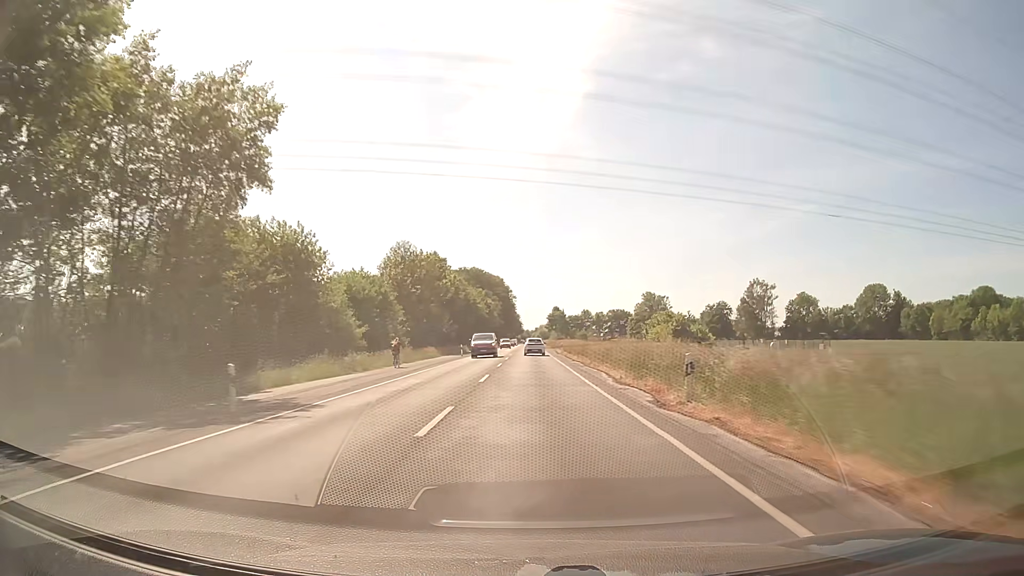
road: secondary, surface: asphalt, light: Day
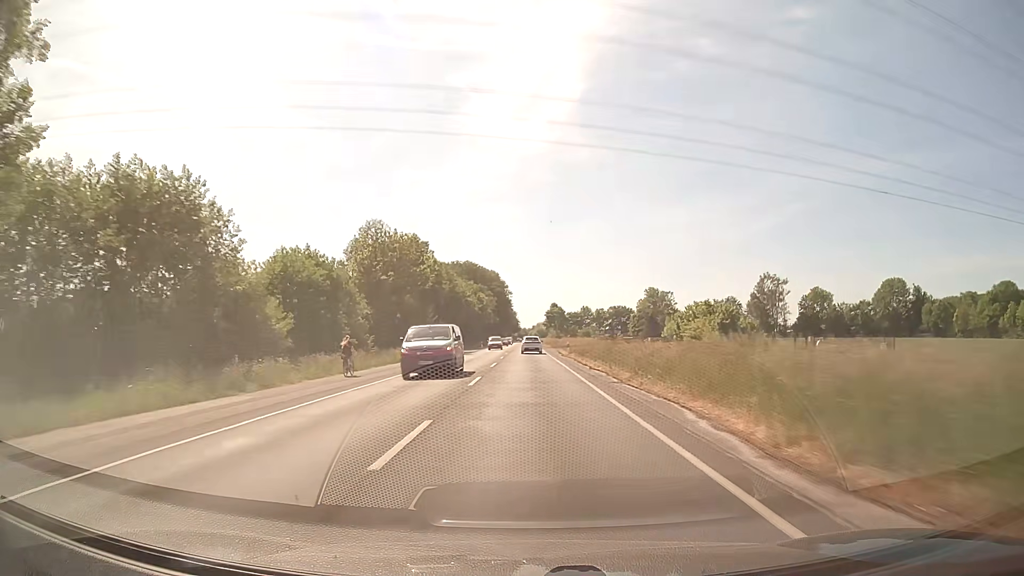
(0.0, +14.5) m; 0°
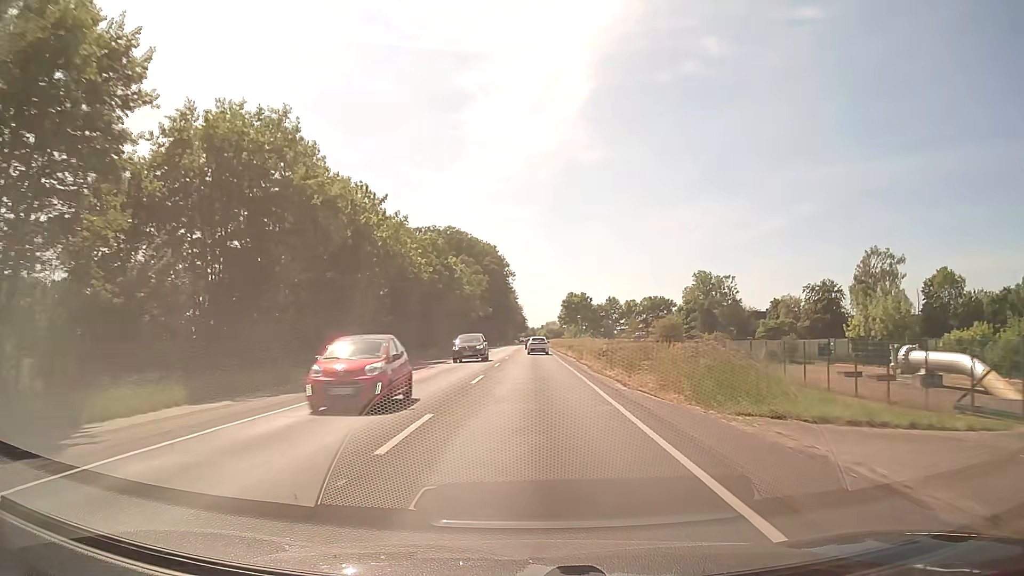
(-0.1, +71.3) m; -1°
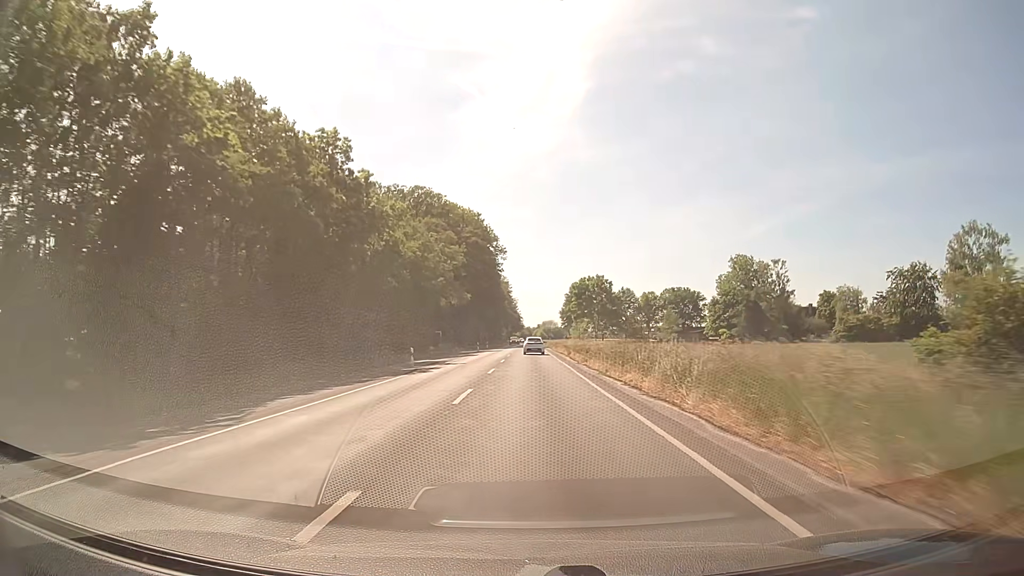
(0.0, +42.0) m; 0°
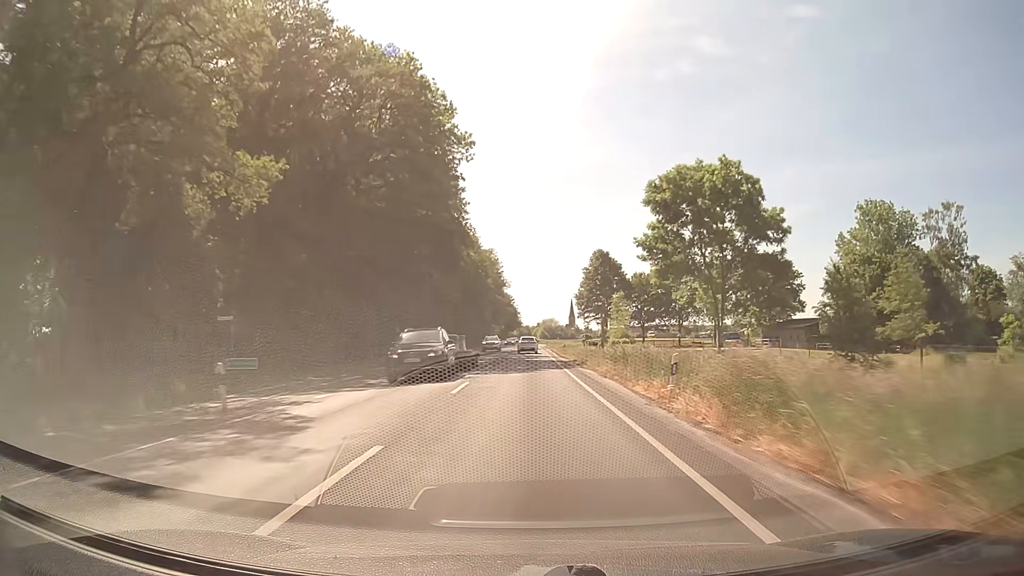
(+0.3, +69.9) m; 0°
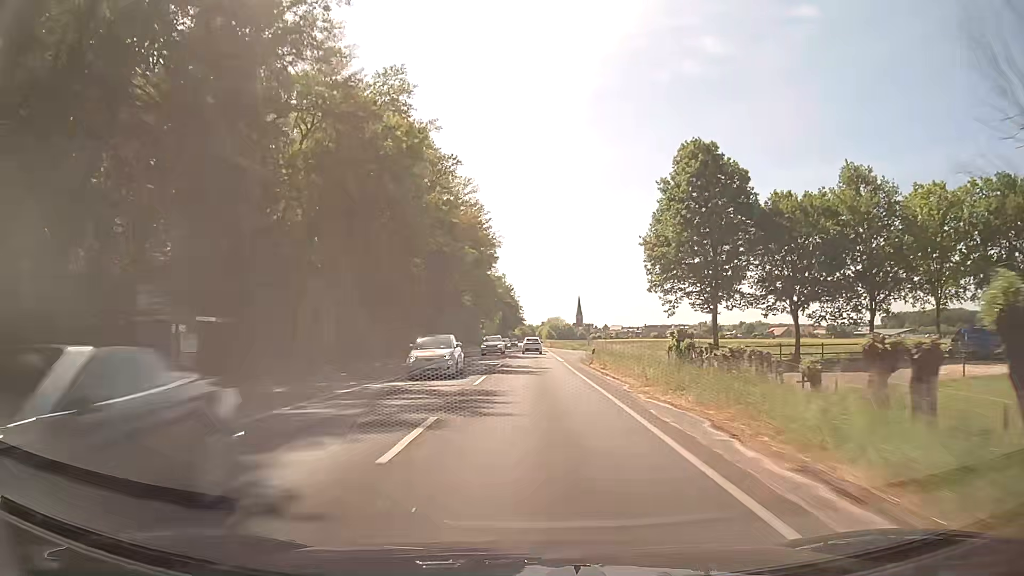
(0.0, +69.2) m; 0°
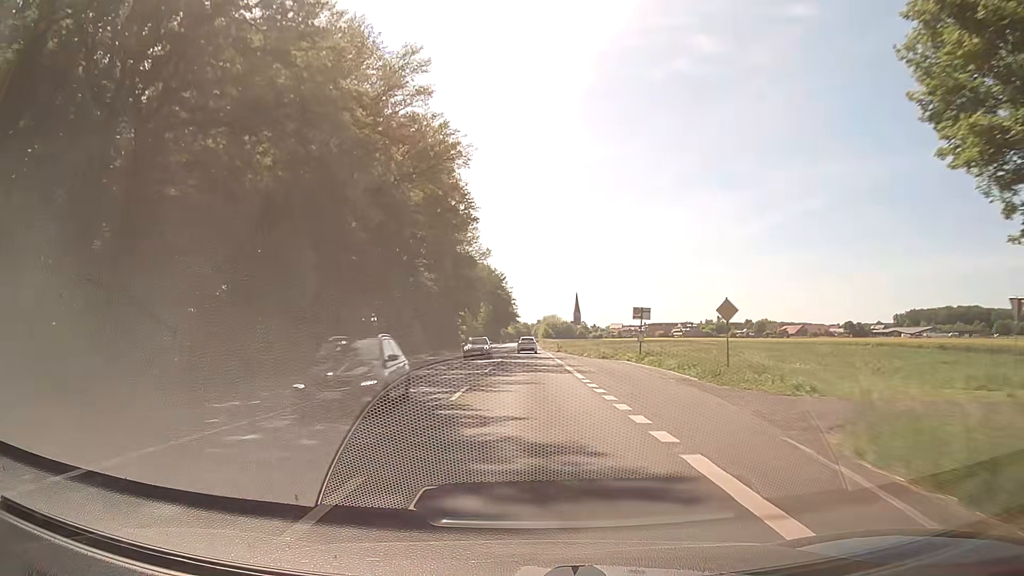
(+0.1, +40.8) m; 0°
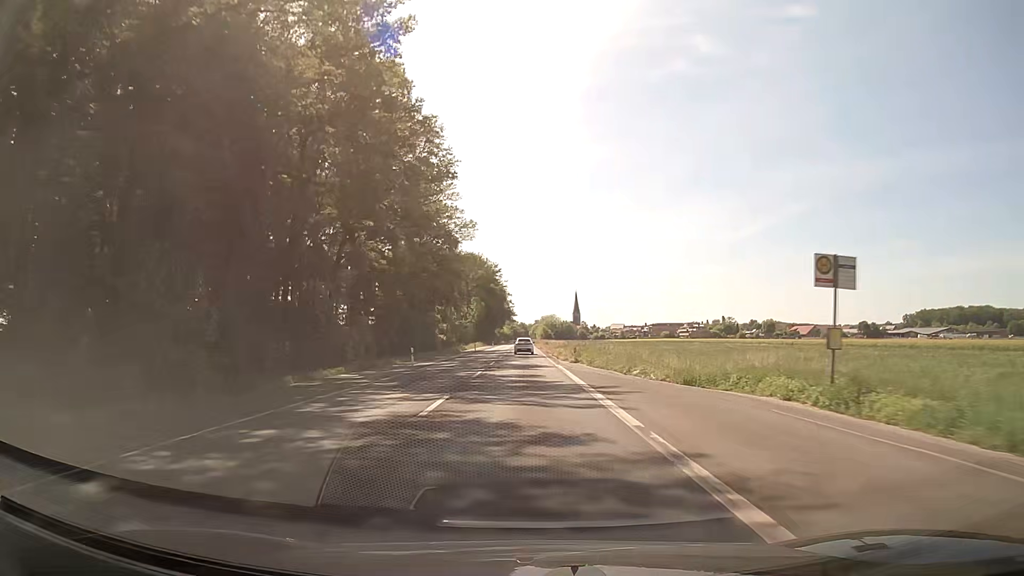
(0.0, +27.0) m; 0°
(0, +10) (0, +20) (0, +30) (0, +40) (0, +50) (0, +60) (0, +70) (0, +80) (0, +90) (0, +100) m
